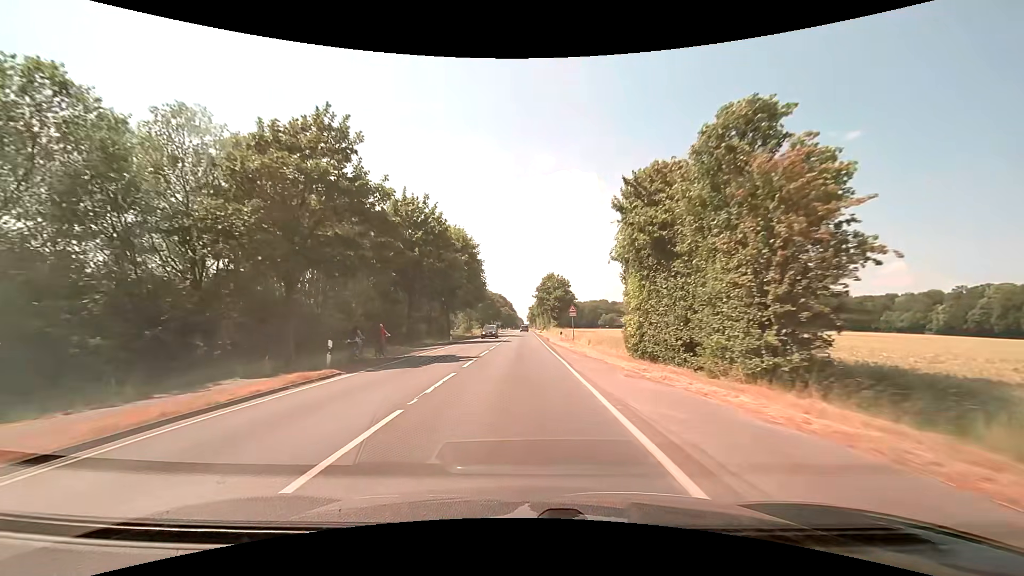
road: secondary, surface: asphalt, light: Day
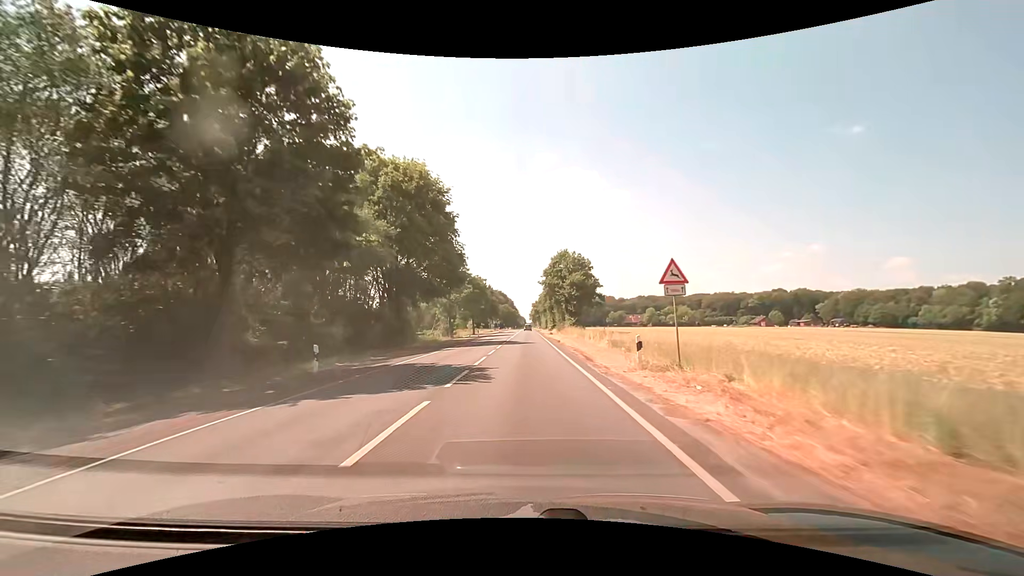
(-0.1, +29.2) m; -1°
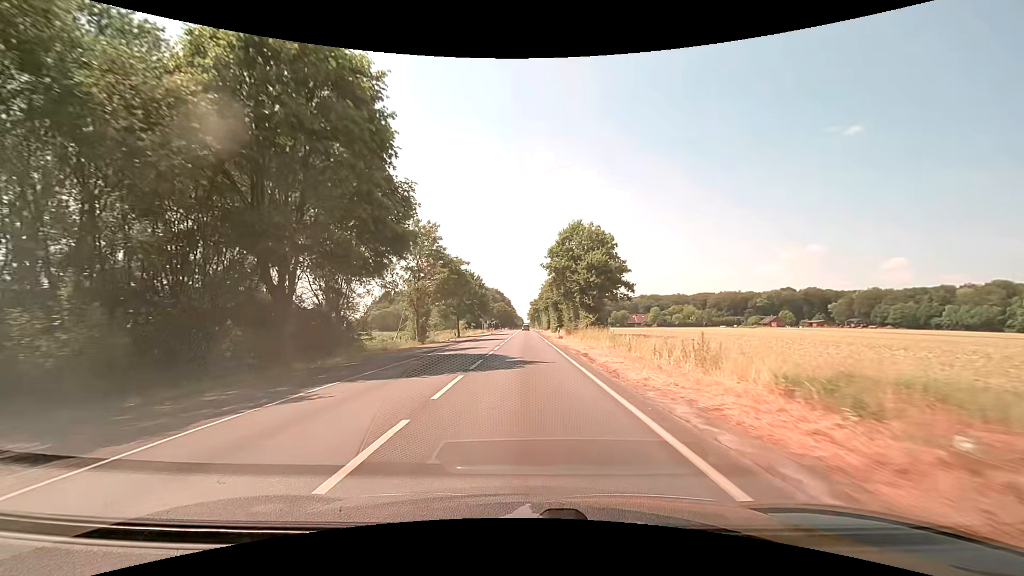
(+0.1, +19.8) m; +1°
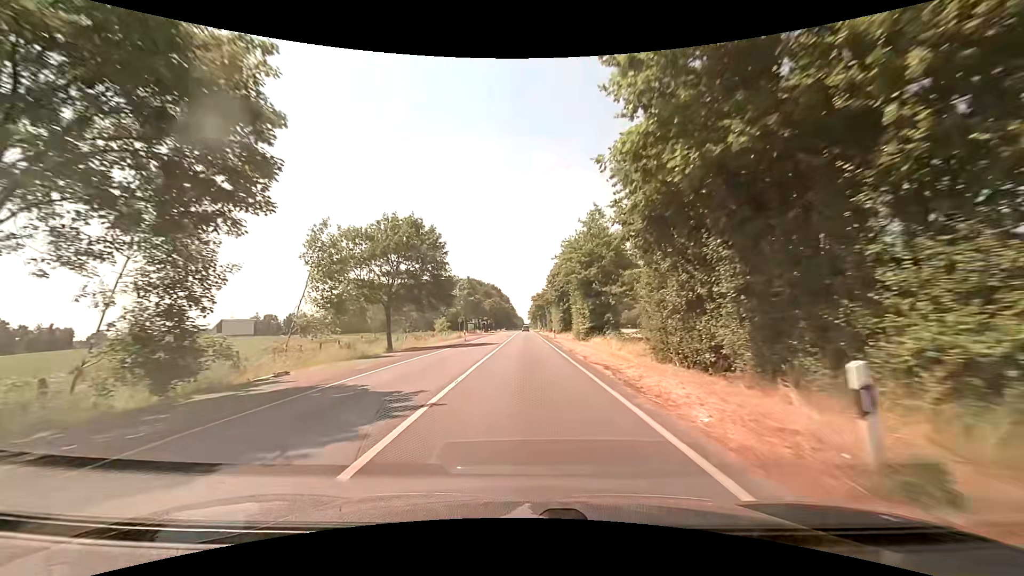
(+0.1, +40.6) m; 0°
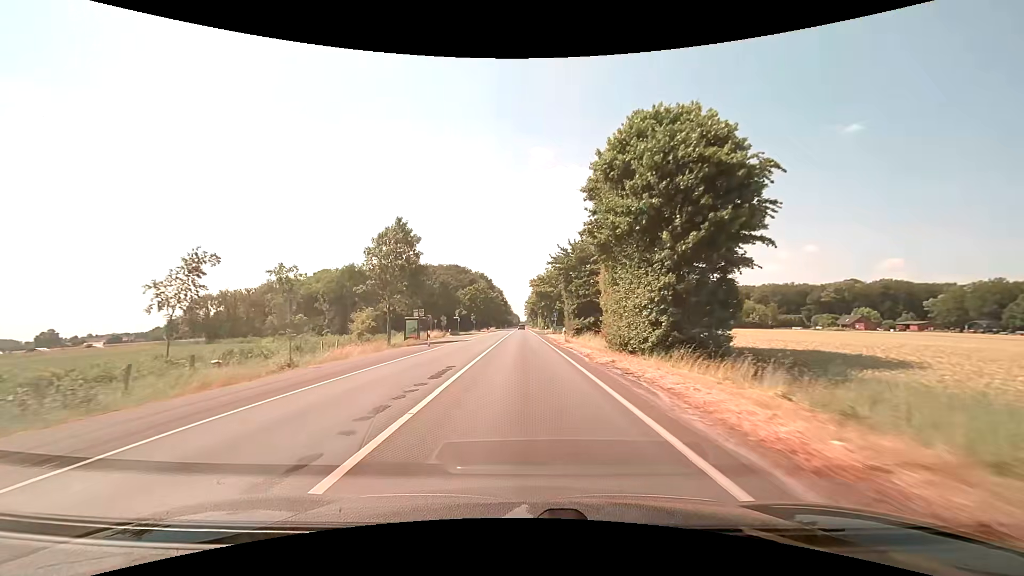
(0.0, +52.5) m; 0°
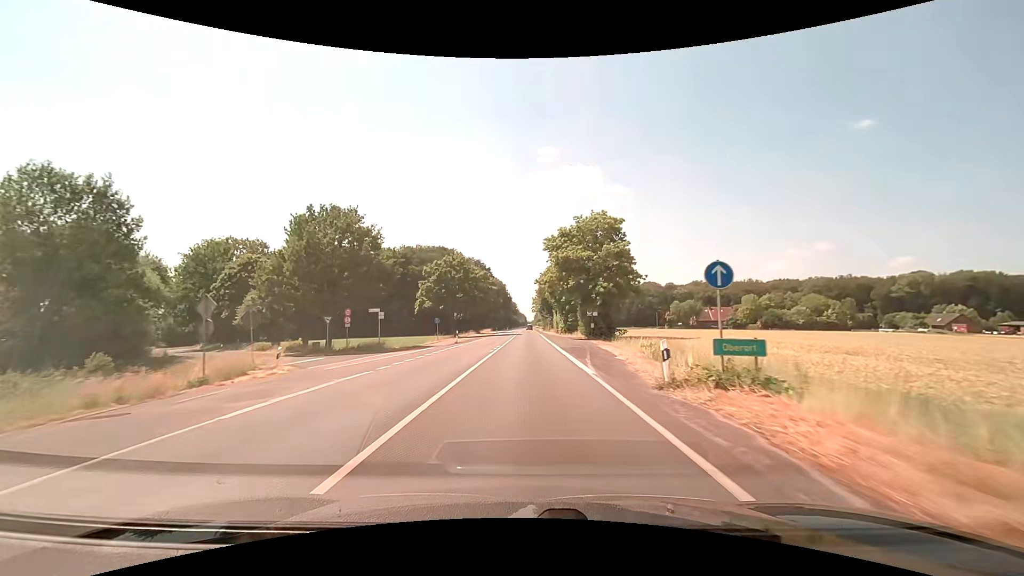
(-0.3, +51.9) m; -1°
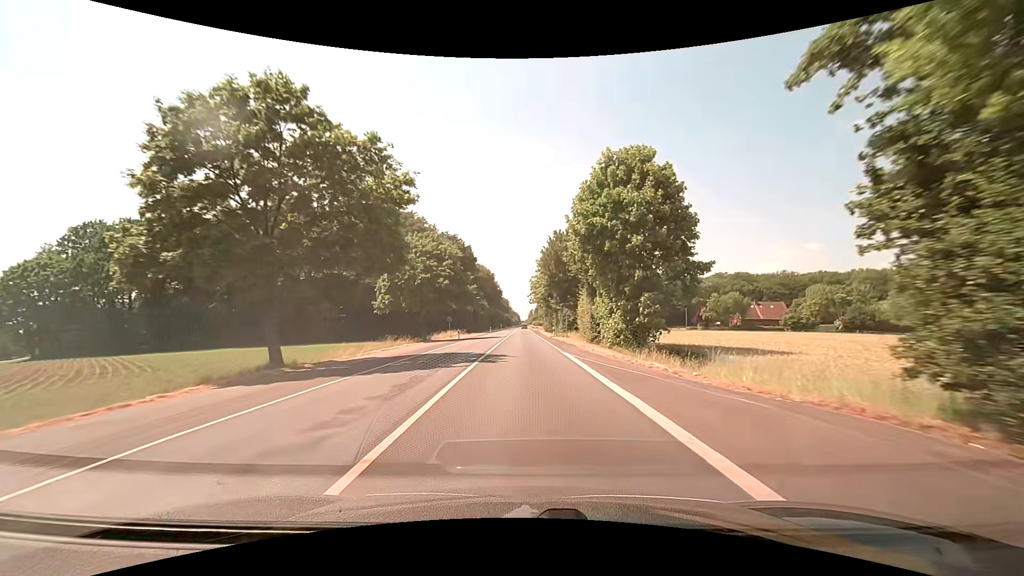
(+0.2, +52.2) m; +1°
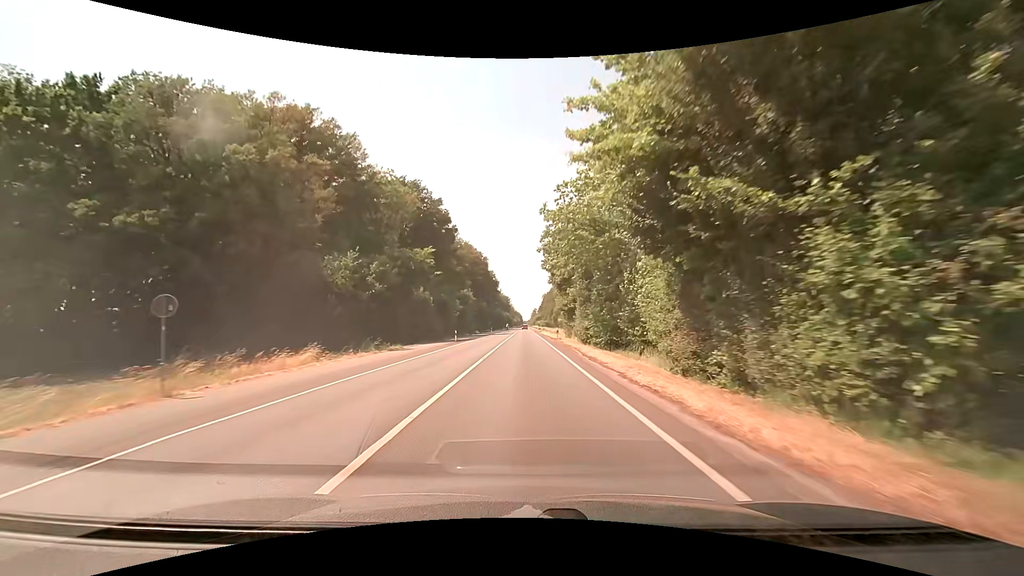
(0.0, +53.5) m; 0°
(0, +10) (0, +20) (0, +30) (0, +40) (0, +50) (0, +60) (0, +70) (0, +80) (0, +90) (0, +100) m
